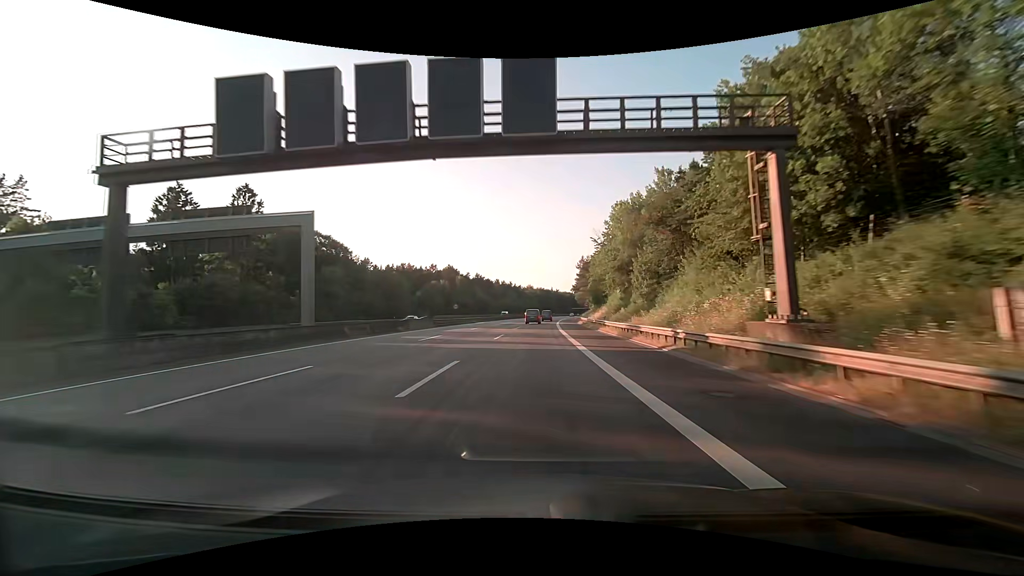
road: motorway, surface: asphalt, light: Day
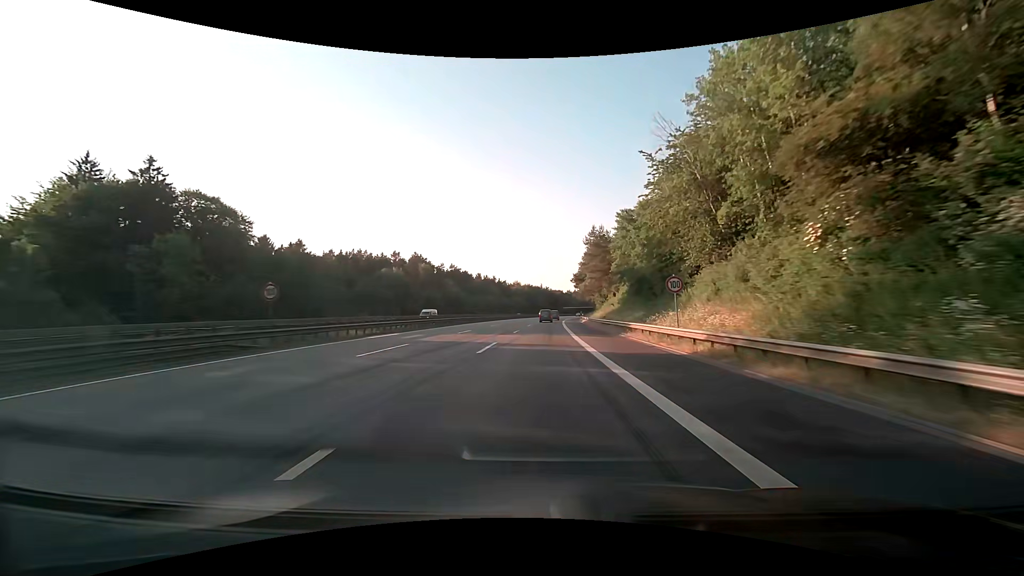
(+0.6, +44.8) m; +1°
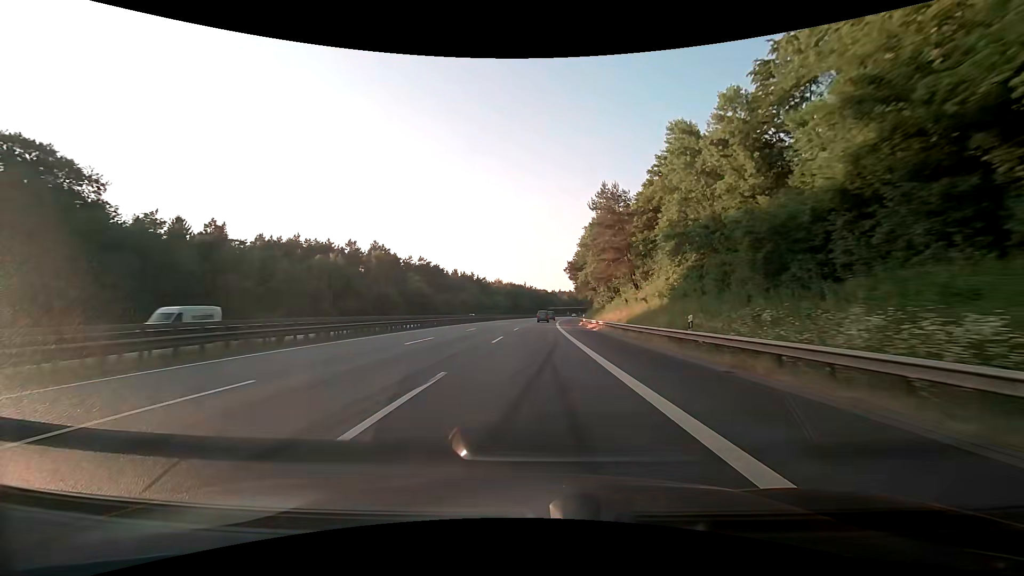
(+0.6, +29.3) m; +2°
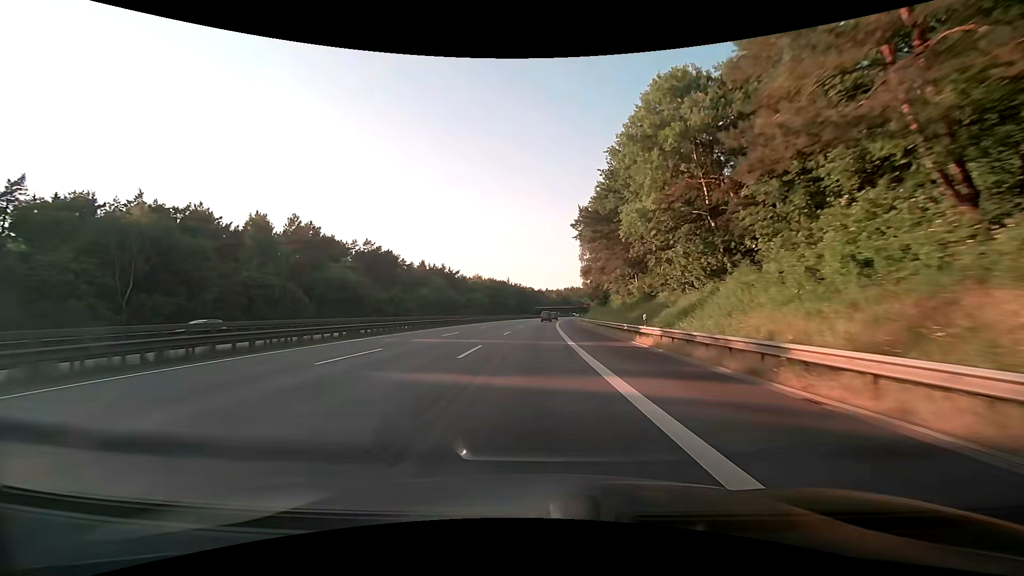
(+0.7, +43.9) m; +2°
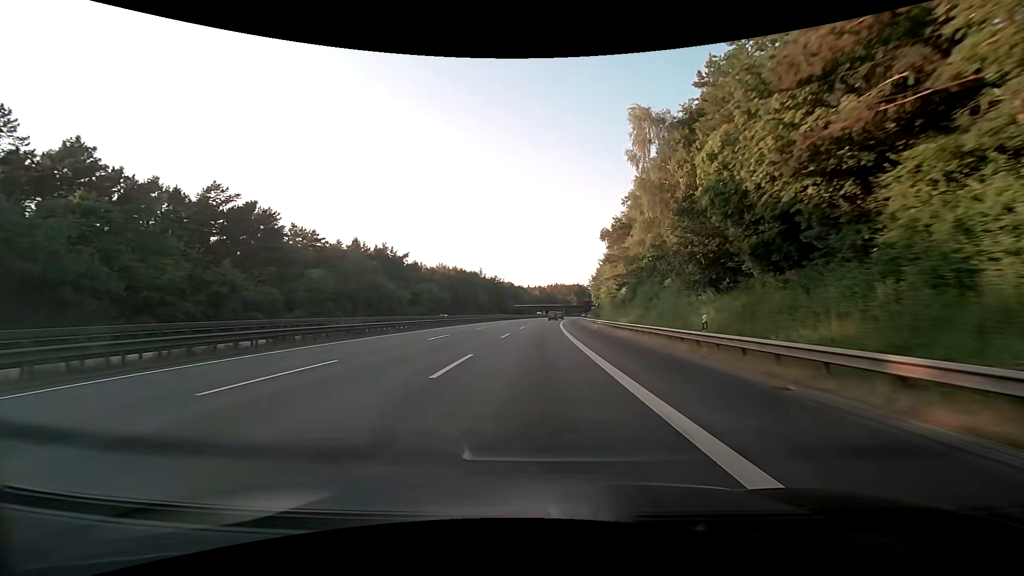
(+0.8, +58.6) m; +2°
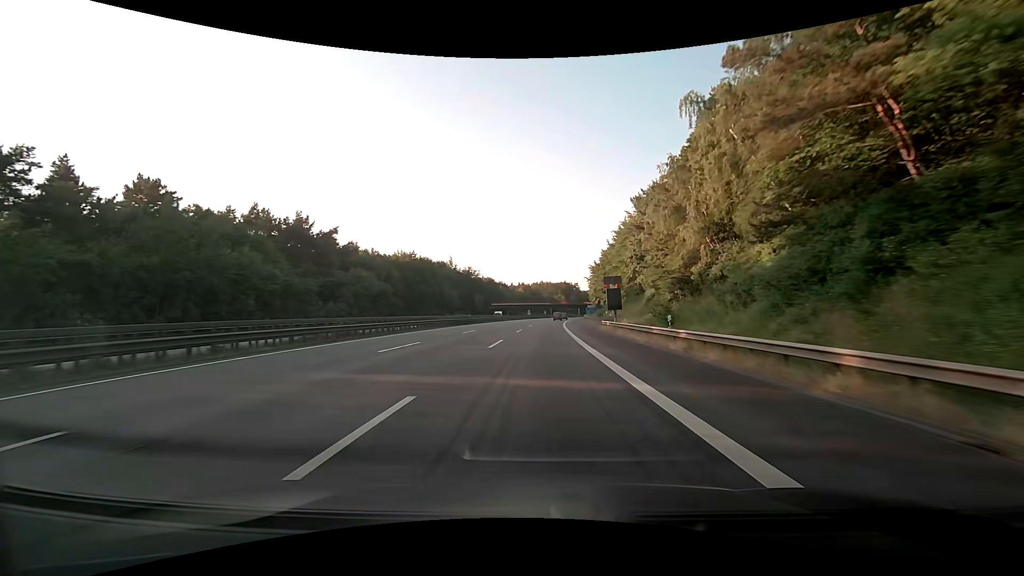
(+0.5, +44.2) m; +2°
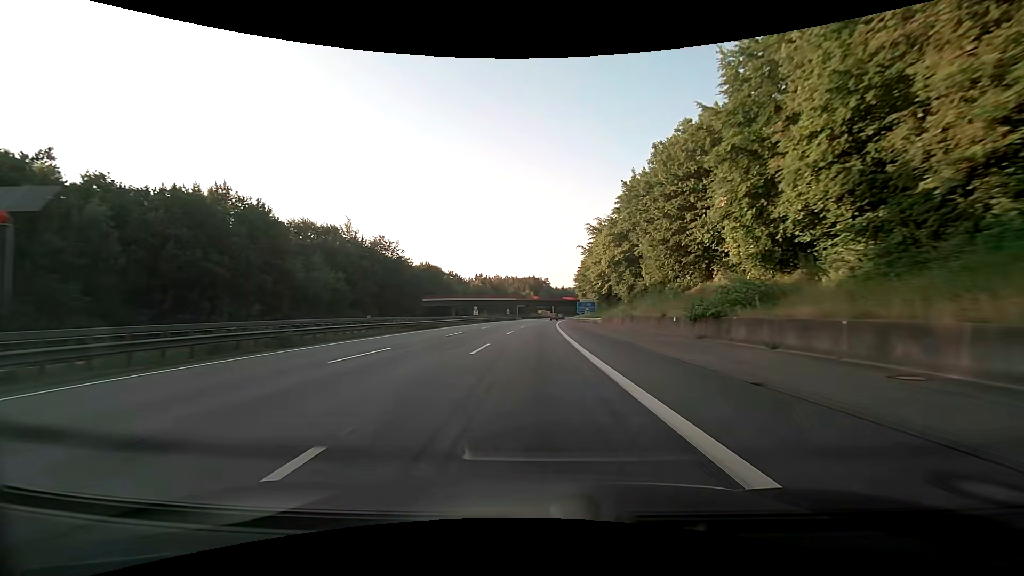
(+2.7, +74.7) m; +4°
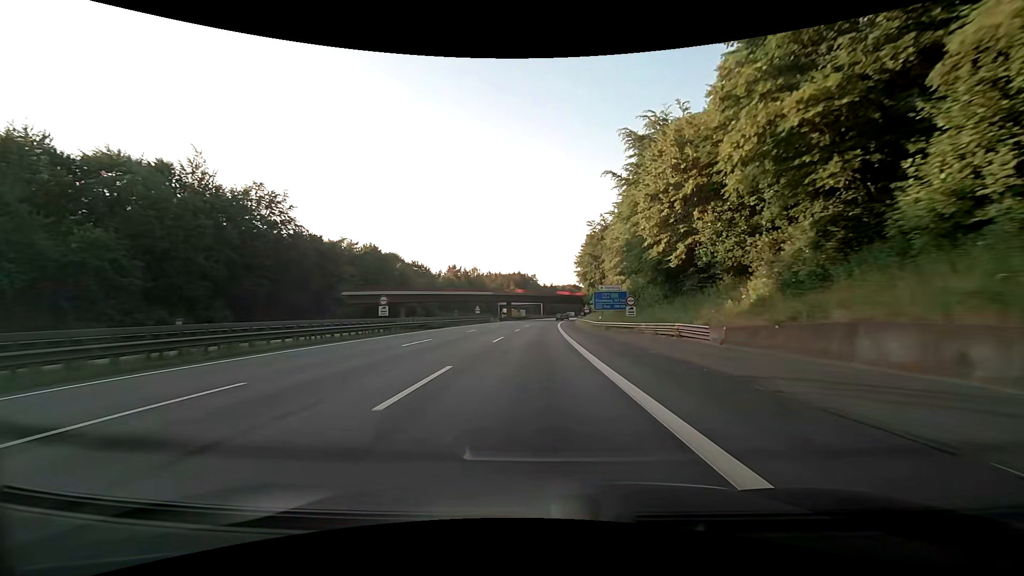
(+0.7, +45.9) m; +2°
(0, +10) (0, +20) (0, +30) (0, +40) (+1, +50) (+1, +60) (+1, +70) (+2, +80) (+3, +90) (+3, +100) m
